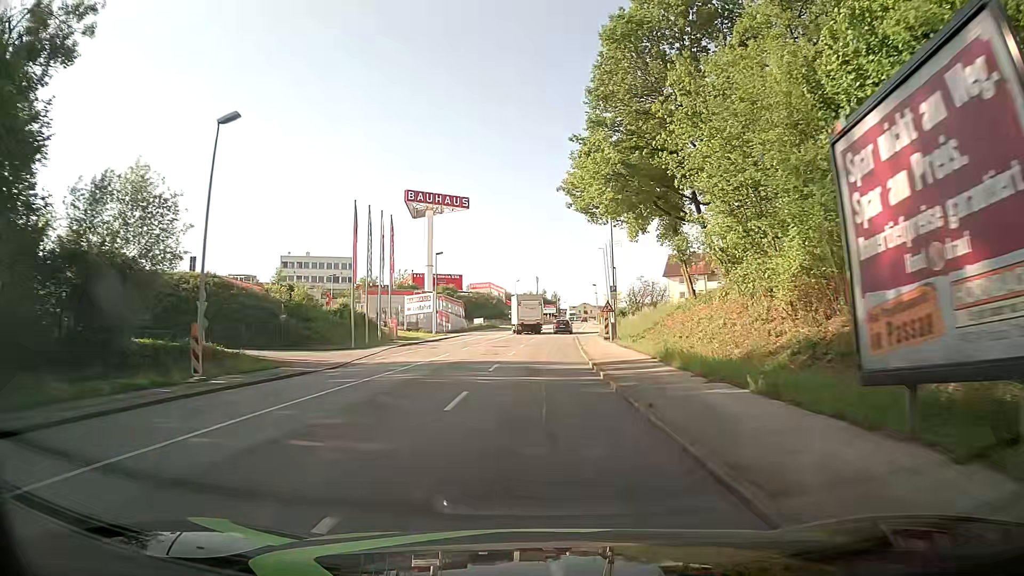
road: tertiary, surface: asphalt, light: Day
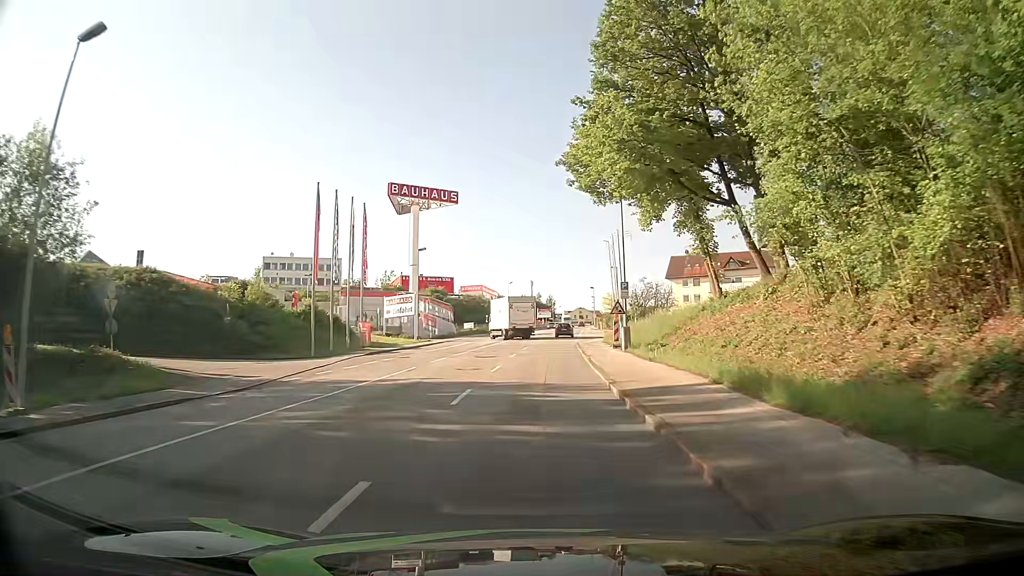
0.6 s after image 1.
(+0.1, +7.8) m; +1°
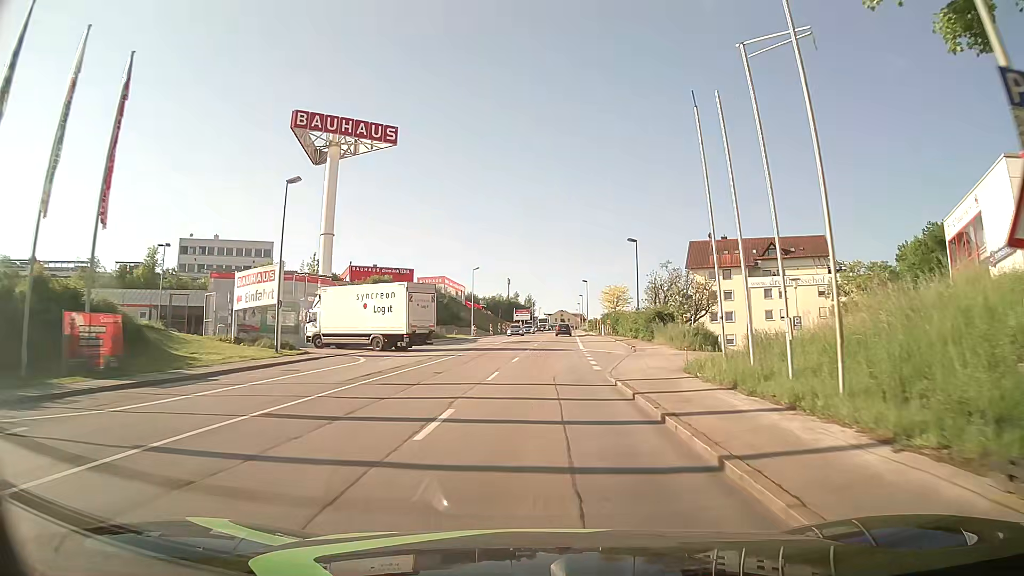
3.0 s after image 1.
(+0.4, +31.0) m; +2°
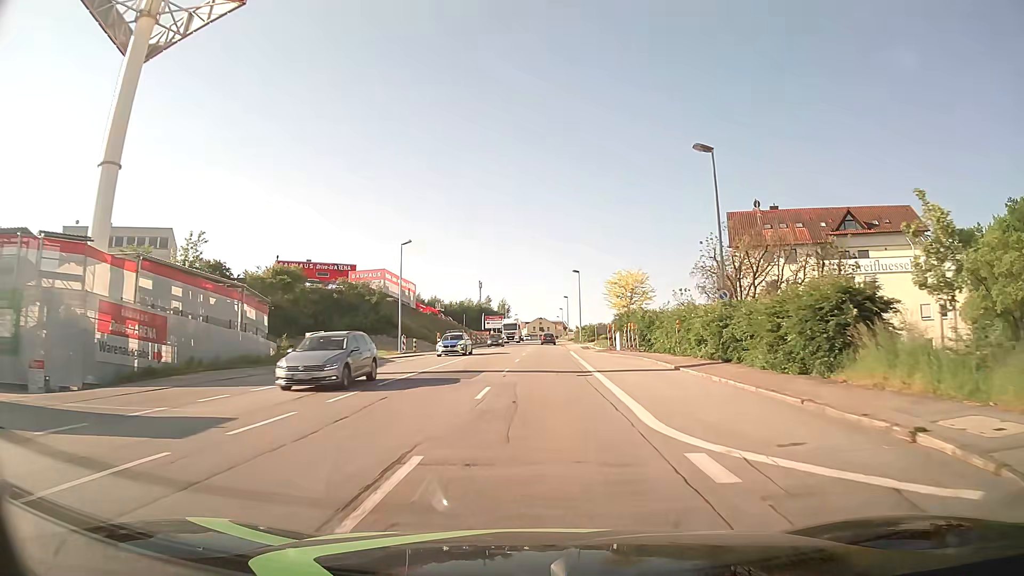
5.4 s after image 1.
(+0.9, +30.8) m; +3°
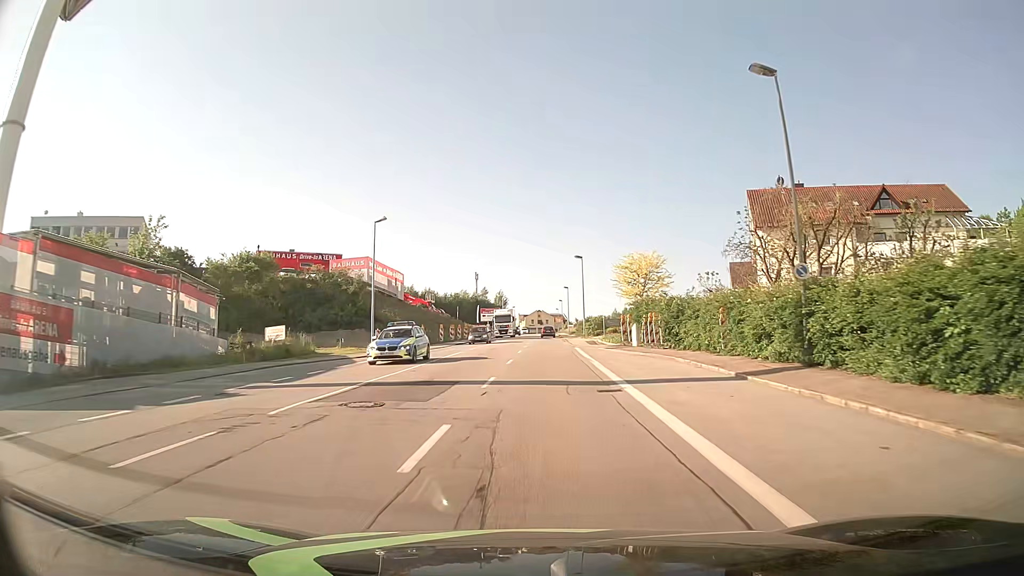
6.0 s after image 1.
(0.0, +7.7) m; -1°
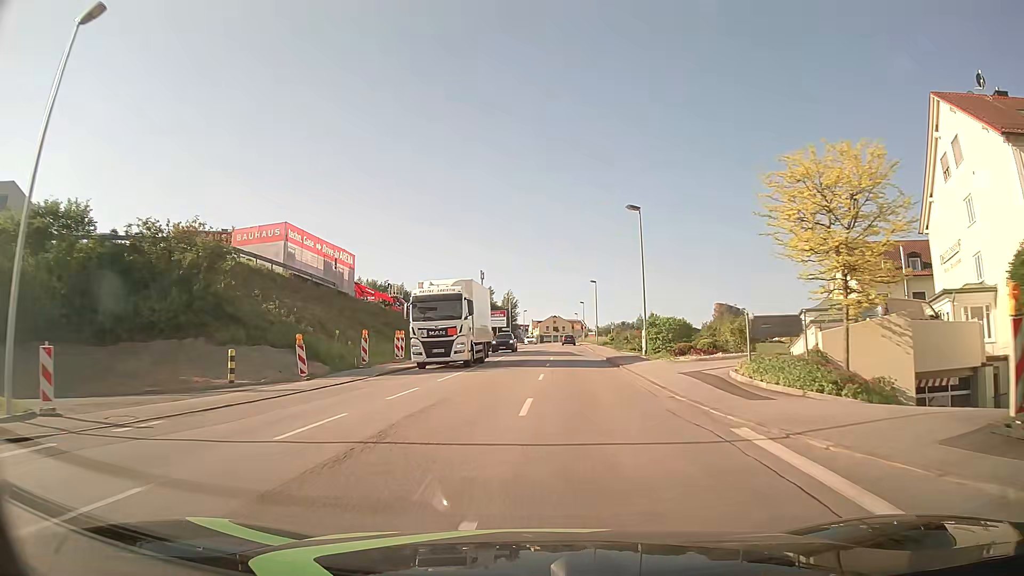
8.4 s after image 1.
(0.0, +30.7) m; -1°
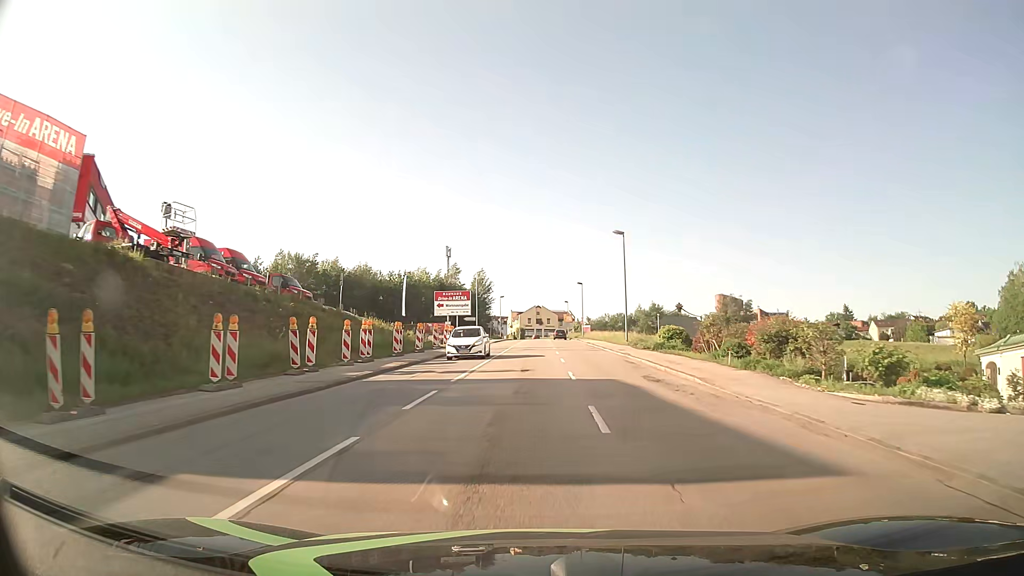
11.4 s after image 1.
(+0.1, +38.4) m; +2°
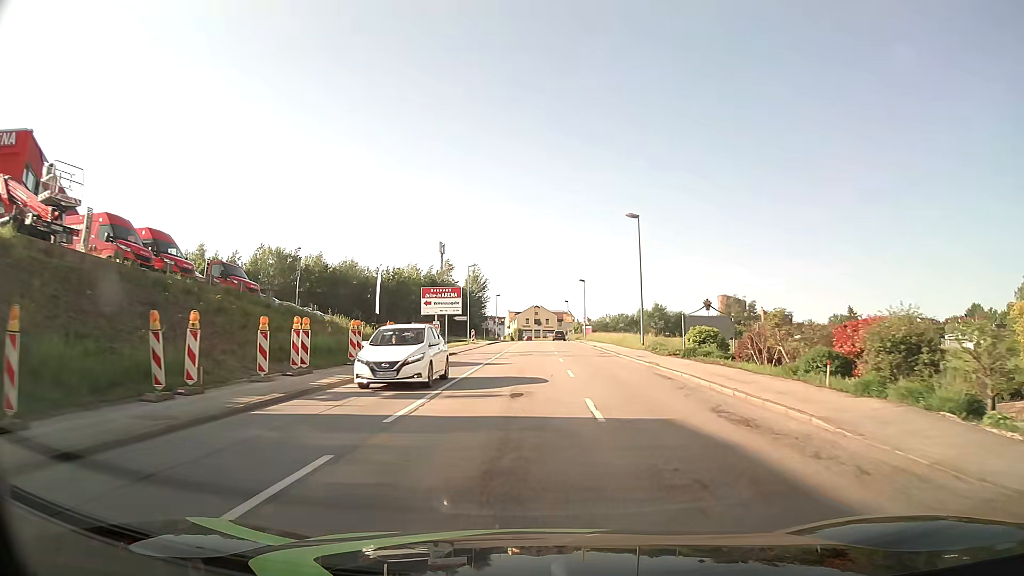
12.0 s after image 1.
(0.0, +7.7) m; 0°
(0, +10) (0, +20) (0, +30) (0, +40) (0, +50) (0, +60) (0, +70) (0, +80) (0, +90) (0, +100) m
